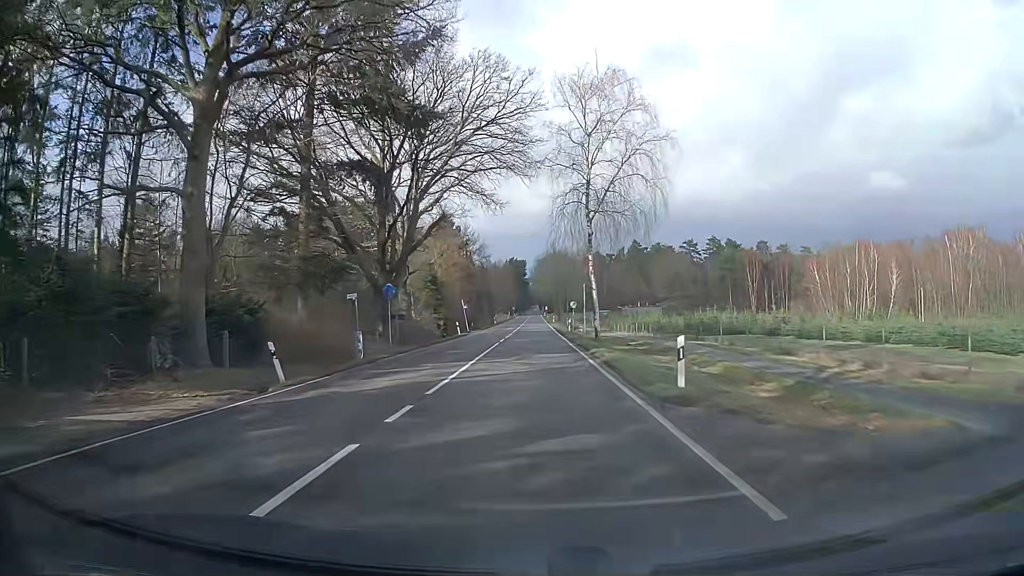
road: secondary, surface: asphalt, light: Day
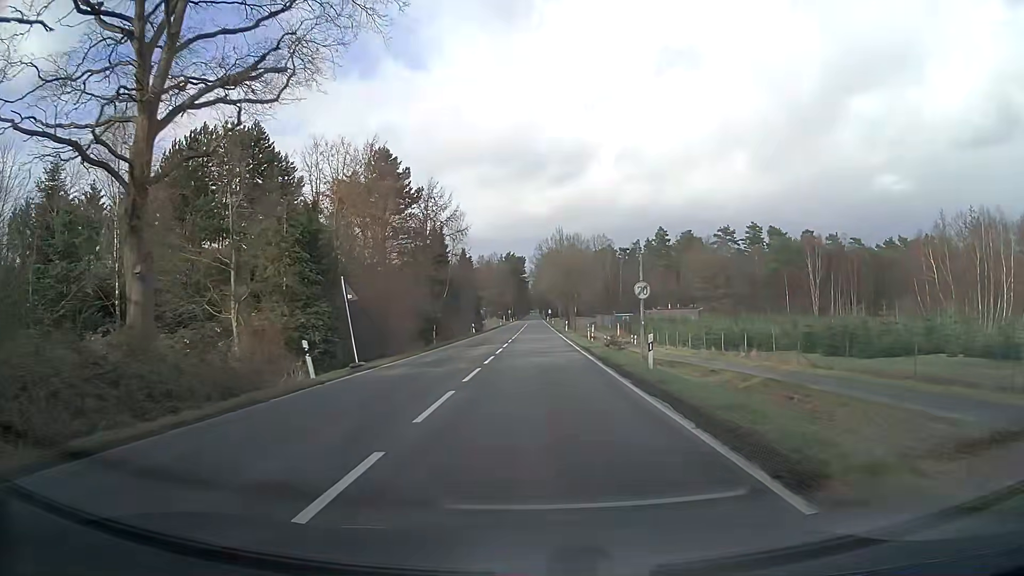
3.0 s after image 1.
(-0.1, +39.5) m; 0°
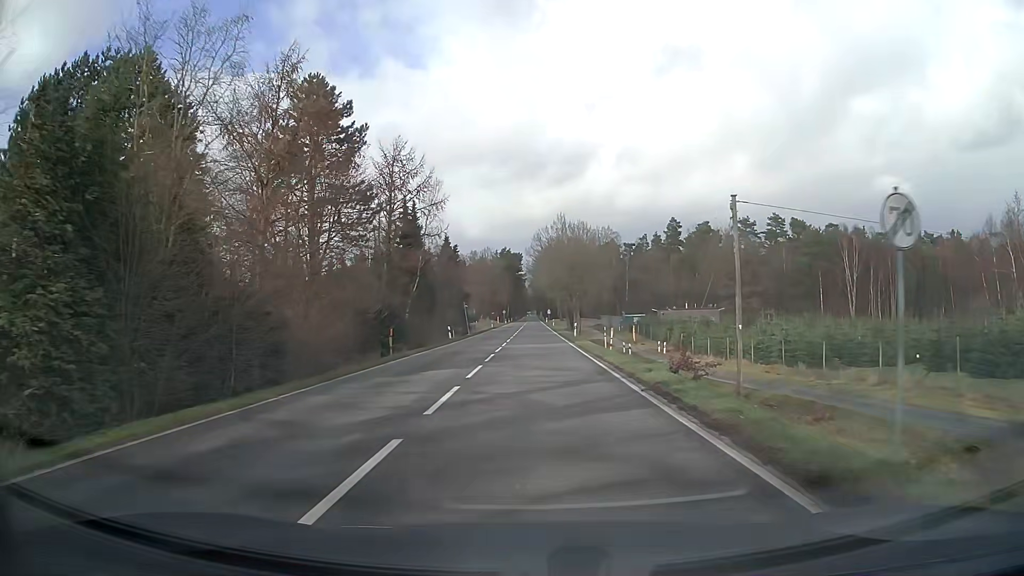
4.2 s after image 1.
(+0.2, +17.9) m; 0°
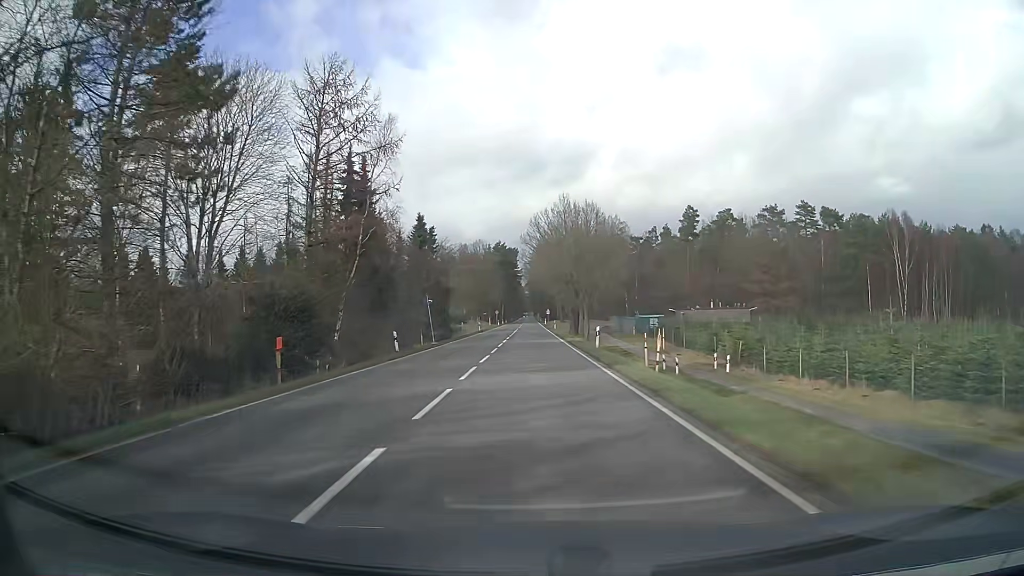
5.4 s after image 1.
(+0.2, +19.2) m; +1°
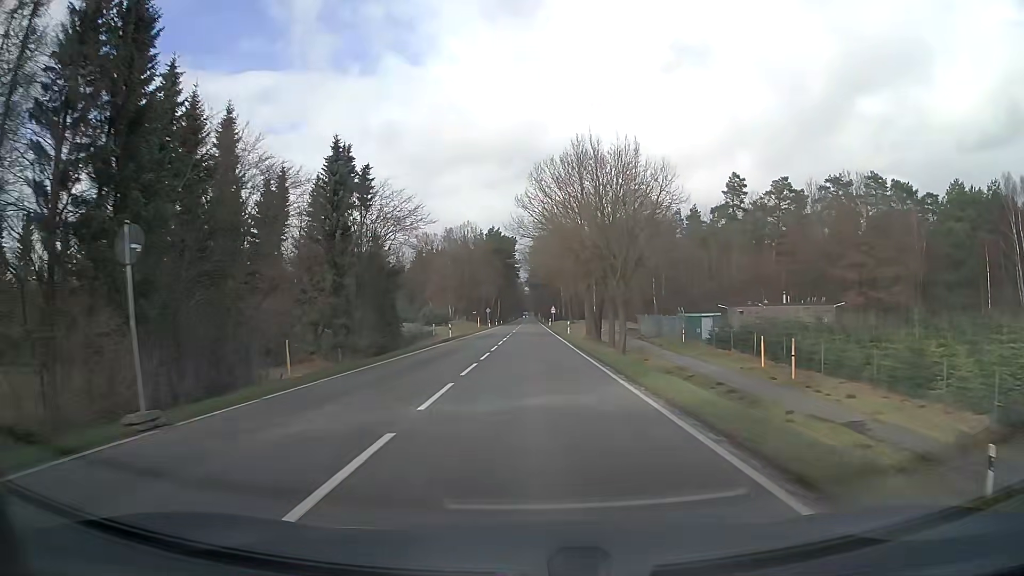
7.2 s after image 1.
(-0.1, +30.0) m; 0°
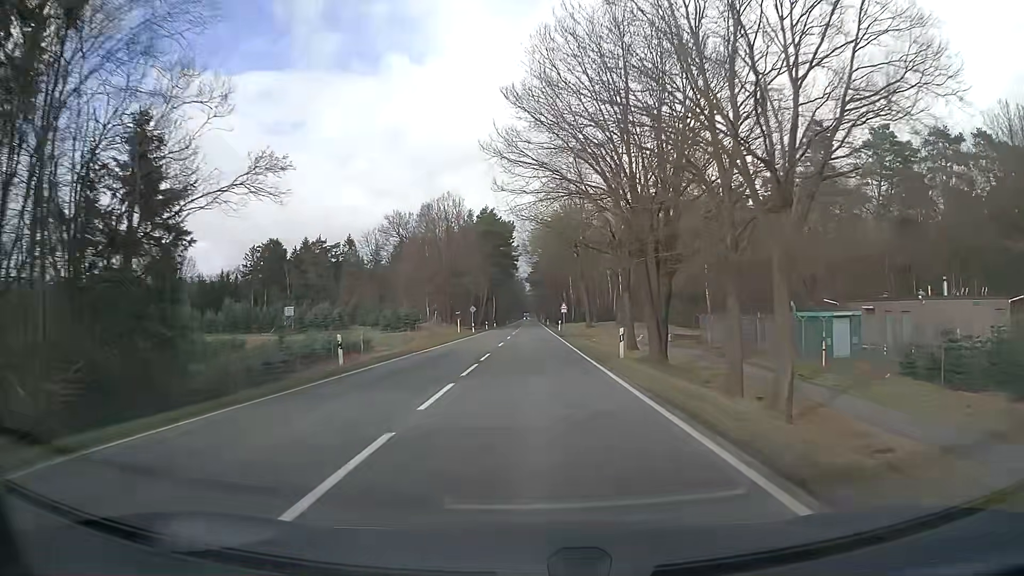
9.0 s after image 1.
(0.0, +30.8) m; 0°
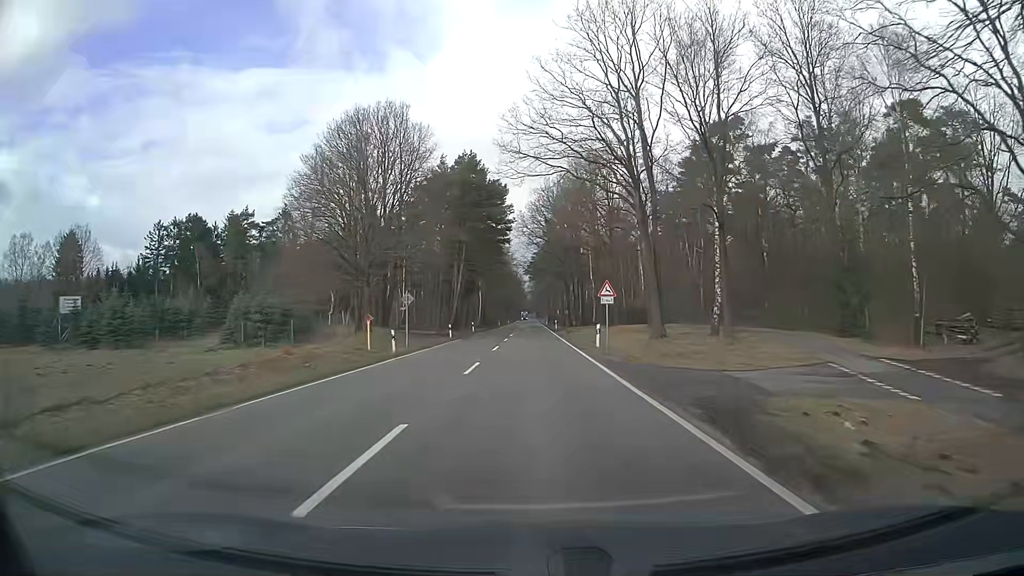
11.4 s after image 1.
(-0.2, +41.8) m; 0°
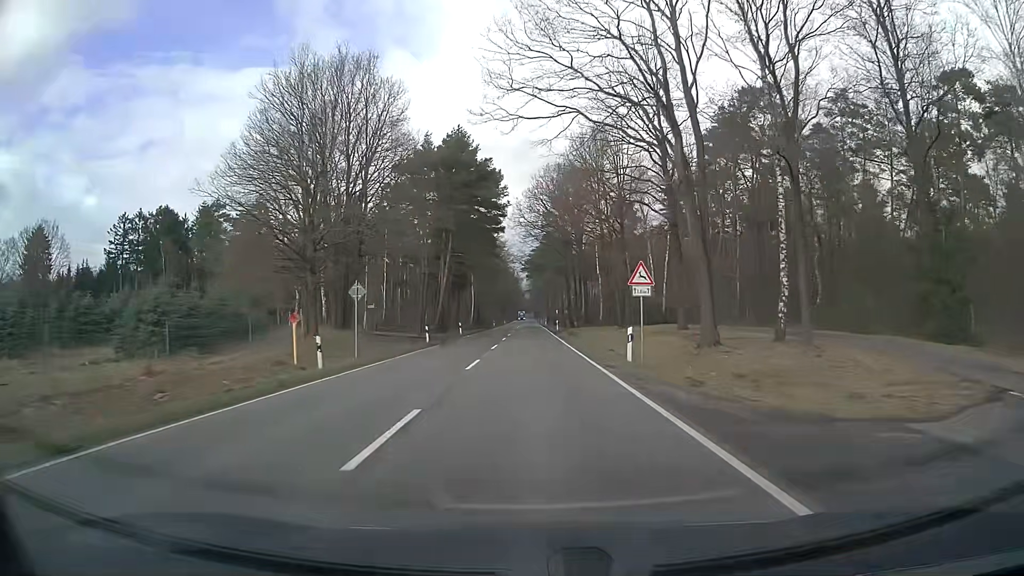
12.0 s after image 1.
(+0.1, +10.5) m; 0°
(0, +10) (0, +20) (0, +30) (0, +40) (0, +50) (0, +60) (0, +70) (0, +80) (0, +90) (0, +100) m
